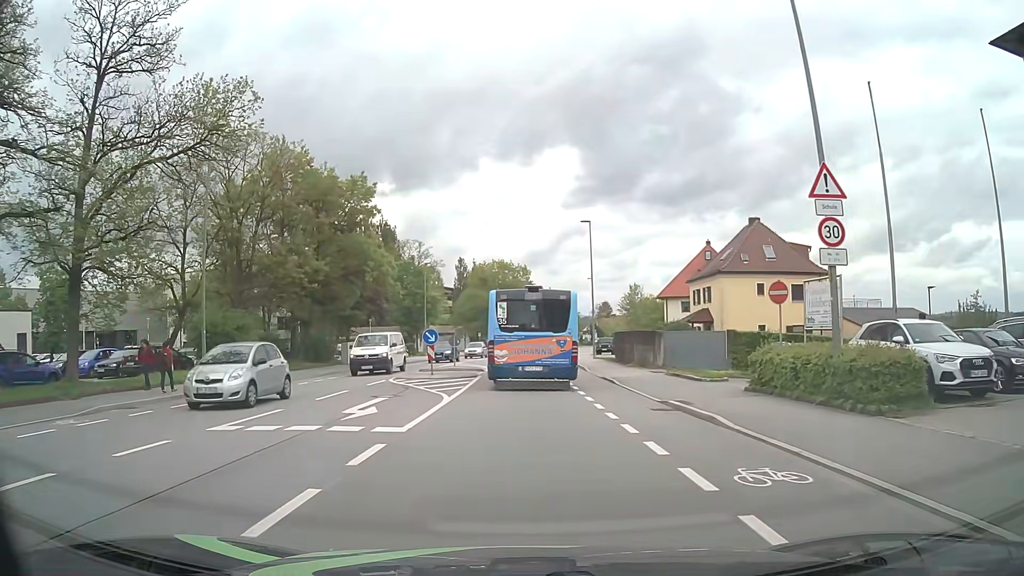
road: tertiary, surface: asphalt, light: Day
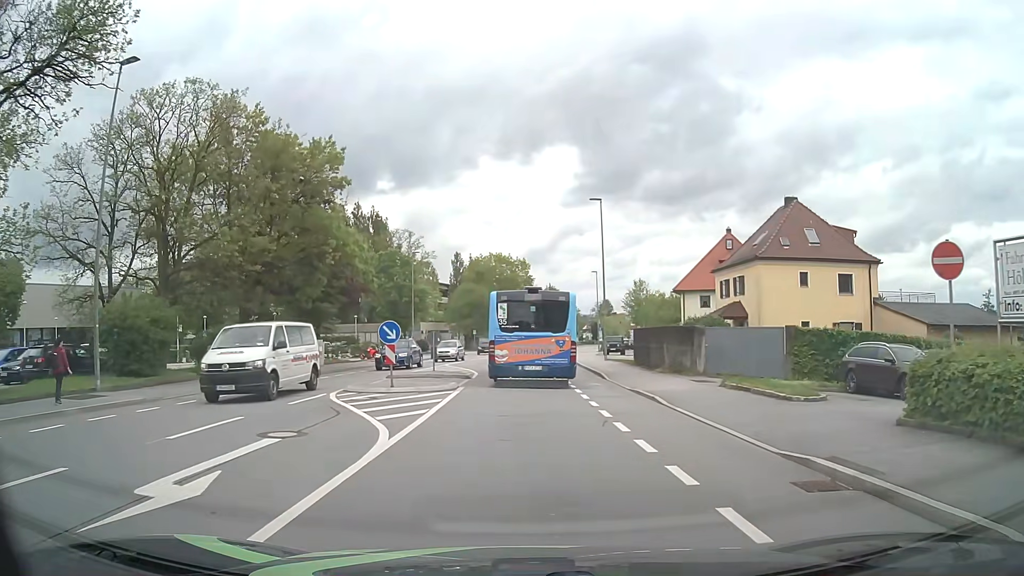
(0.0, +7.6) m; 0°
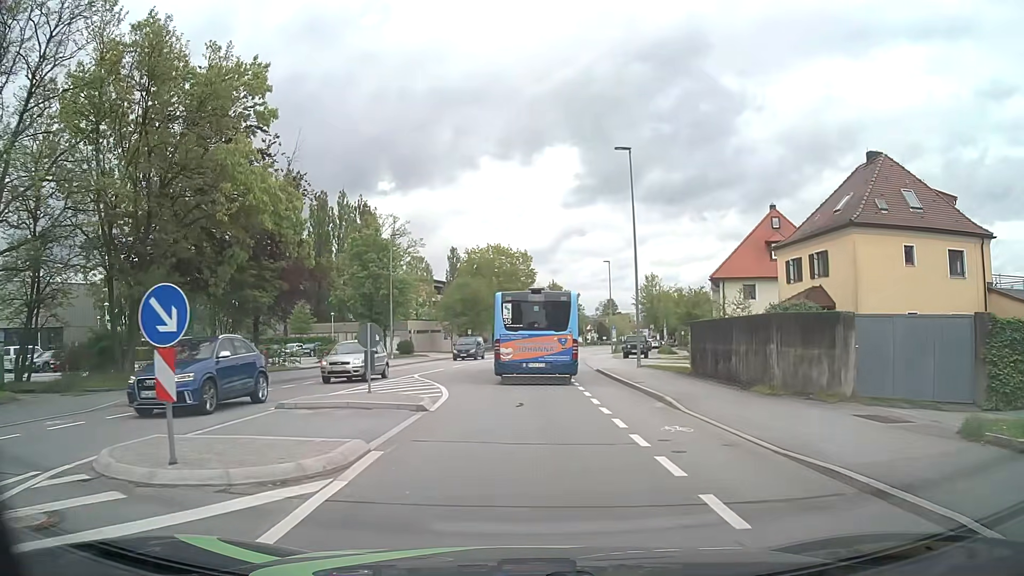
(0.0, +11.7) m; -1°
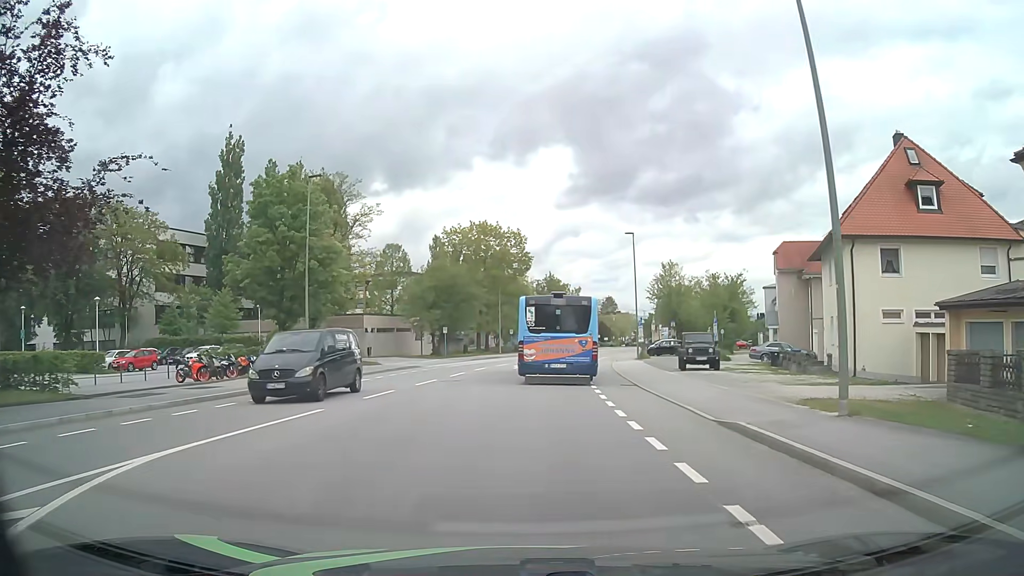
(+0.3, +20.6) m; +2°
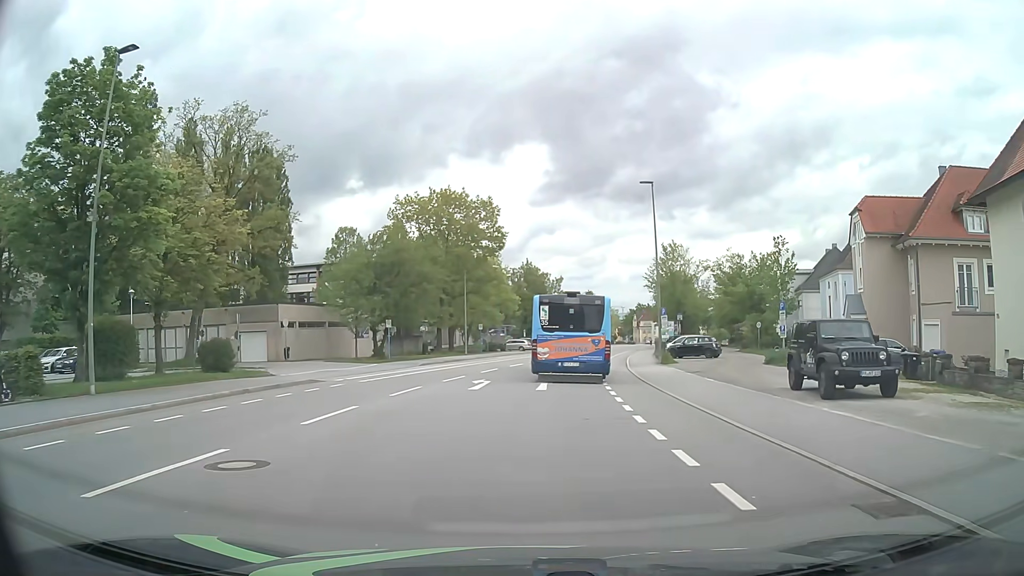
(+0.2, +17.4) m; +2°
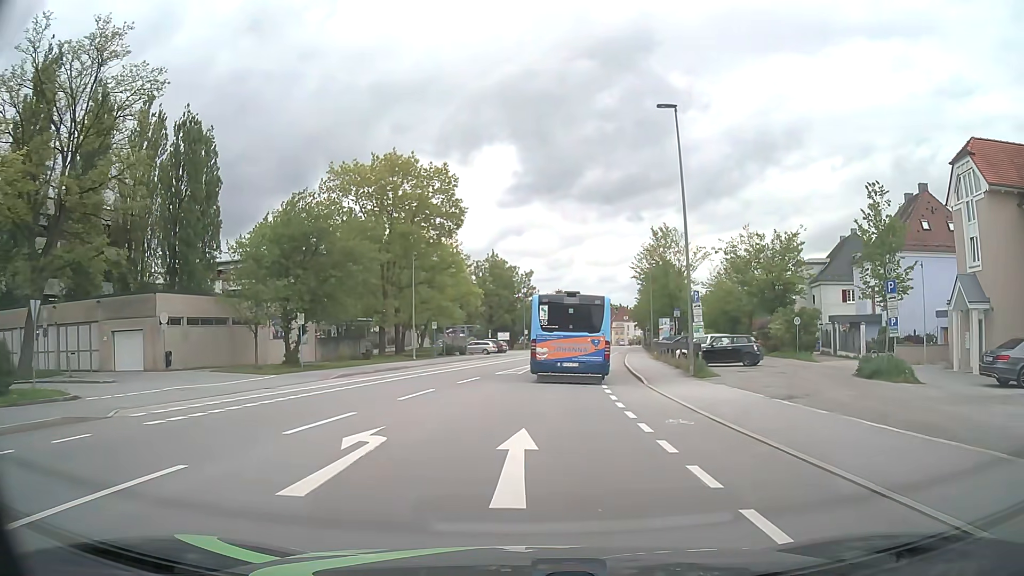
(+0.3, +13.3) m; +3°
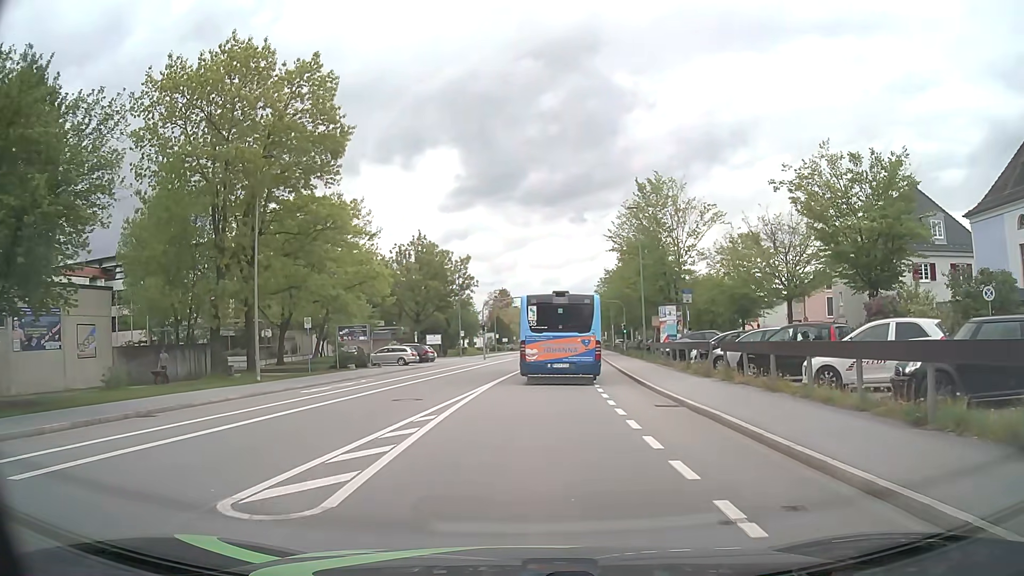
(+0.8, +22.1) m; +5°
